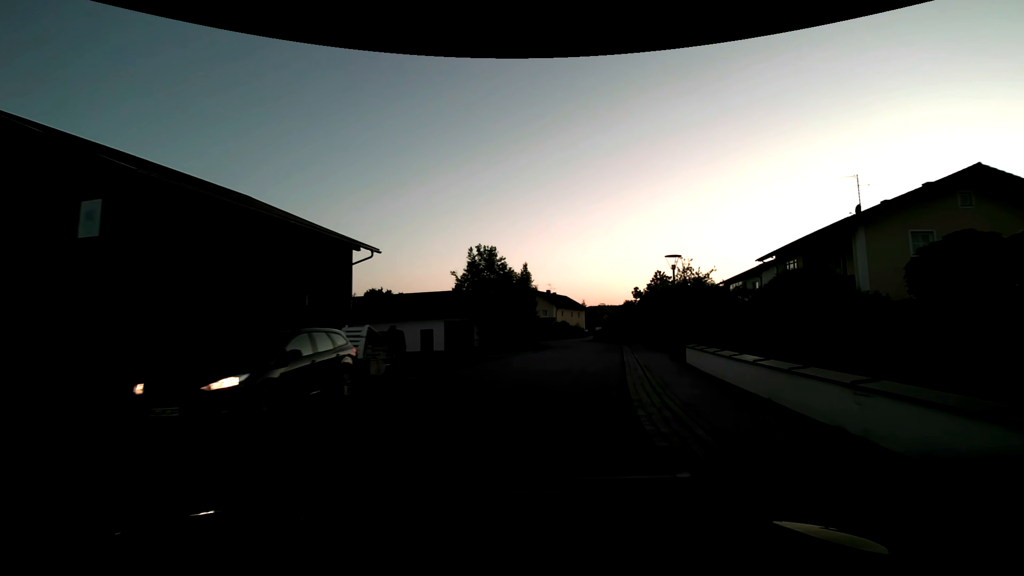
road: secondary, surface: asphalt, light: Dusk
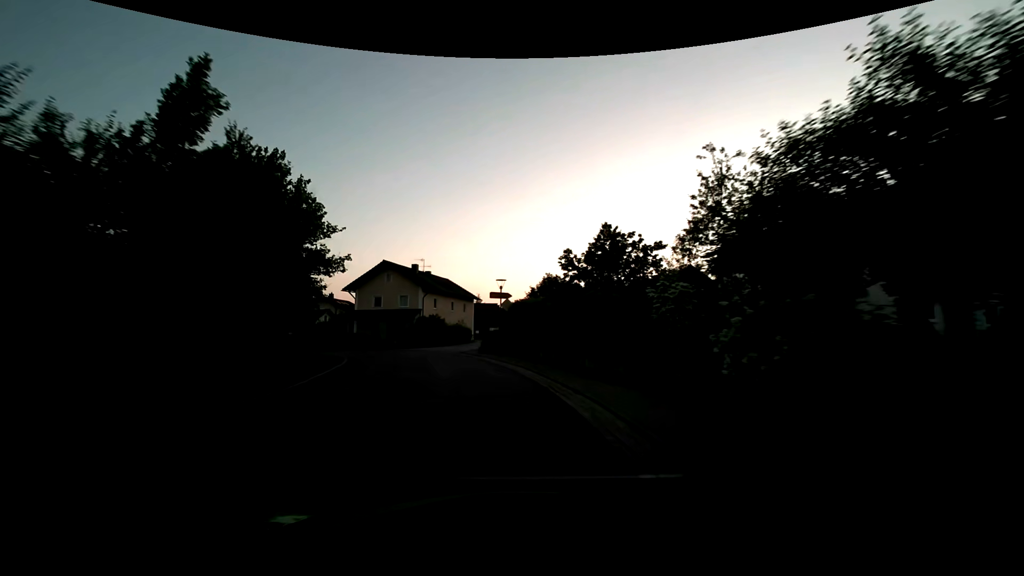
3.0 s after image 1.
(+5.4, +32.8) m; +12°
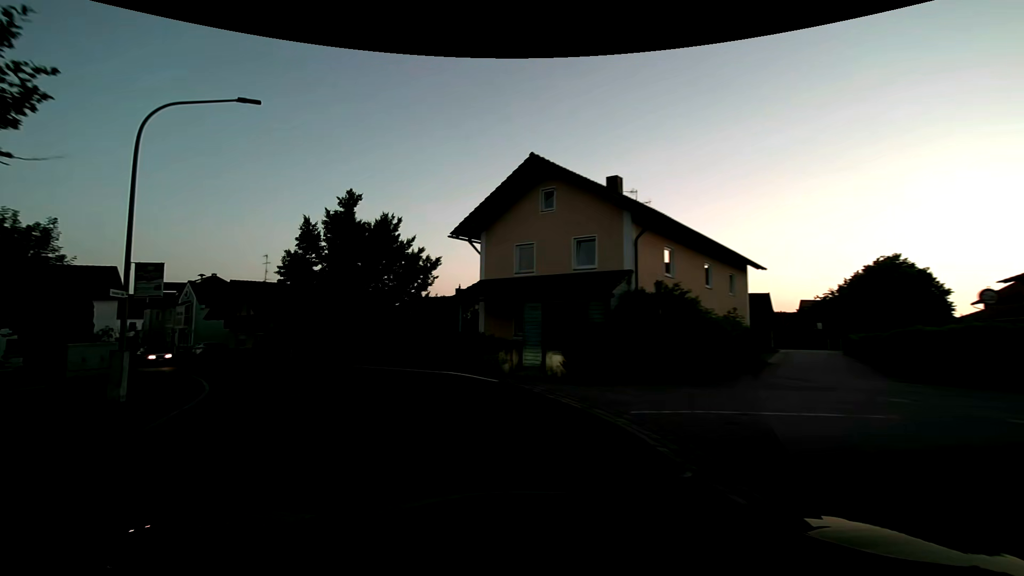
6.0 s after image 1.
(-4.7, +30.1) m; -24°
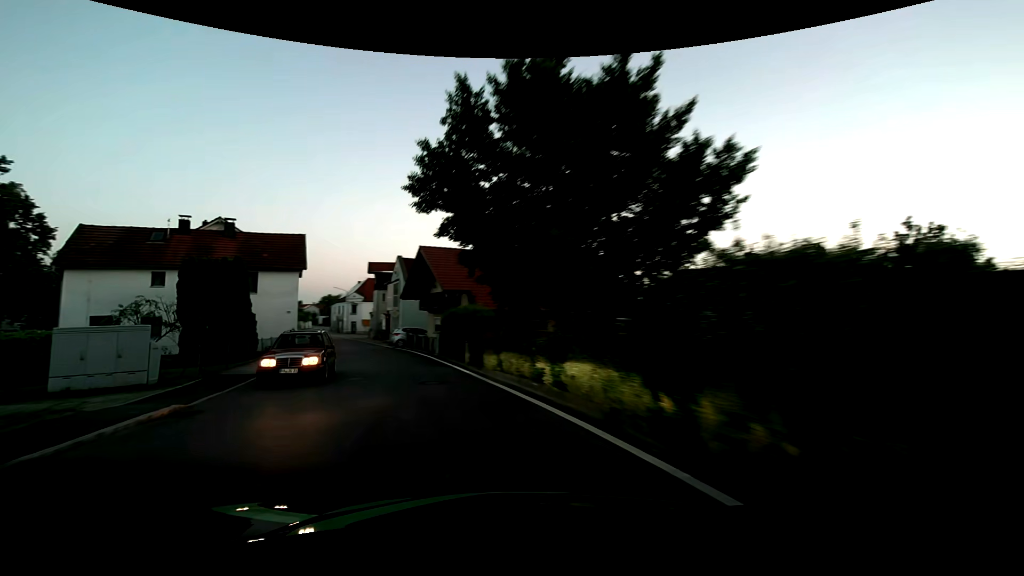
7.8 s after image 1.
(-4.0, +17.0) m; -27°
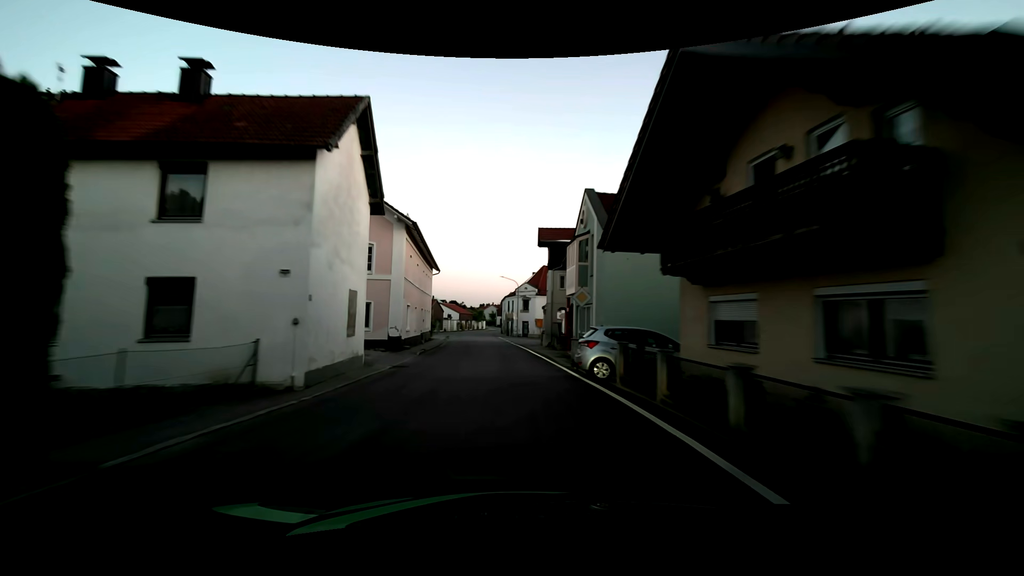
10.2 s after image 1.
(-5.5, +24.0) m; -21°
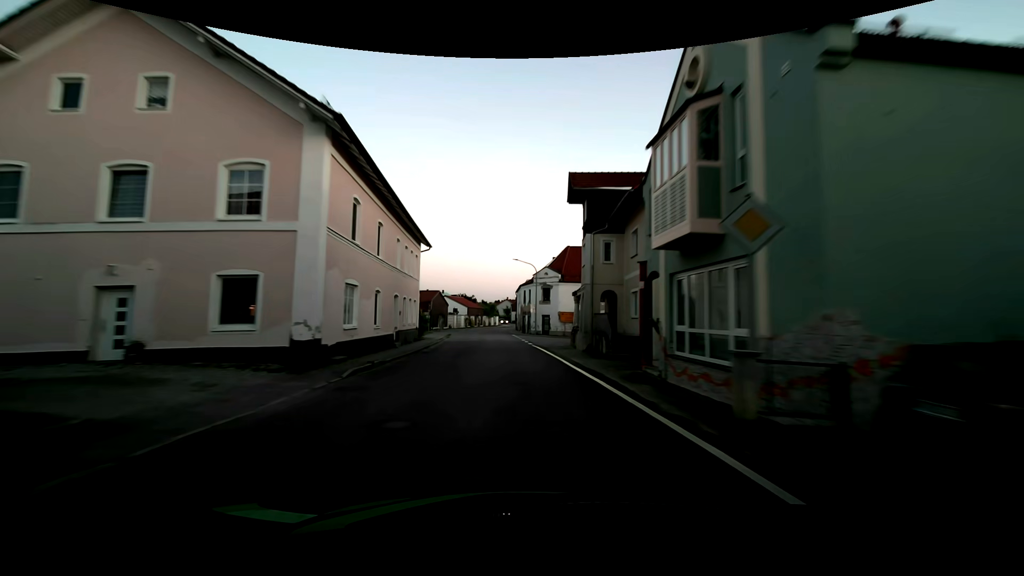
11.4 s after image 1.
(-0.2, +13.6) m; -2°
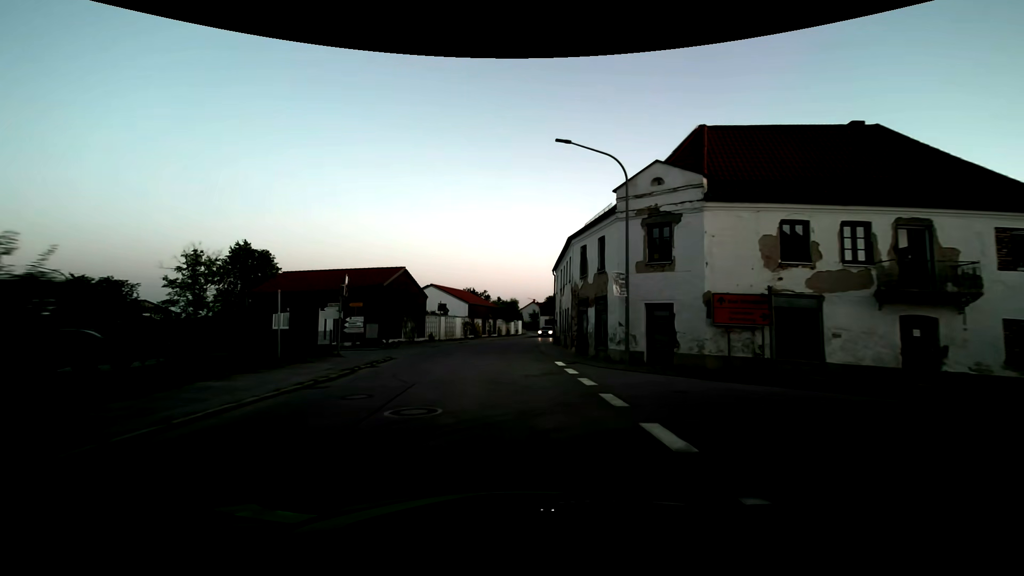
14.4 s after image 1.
(-1.0, +35.4) m; -3°
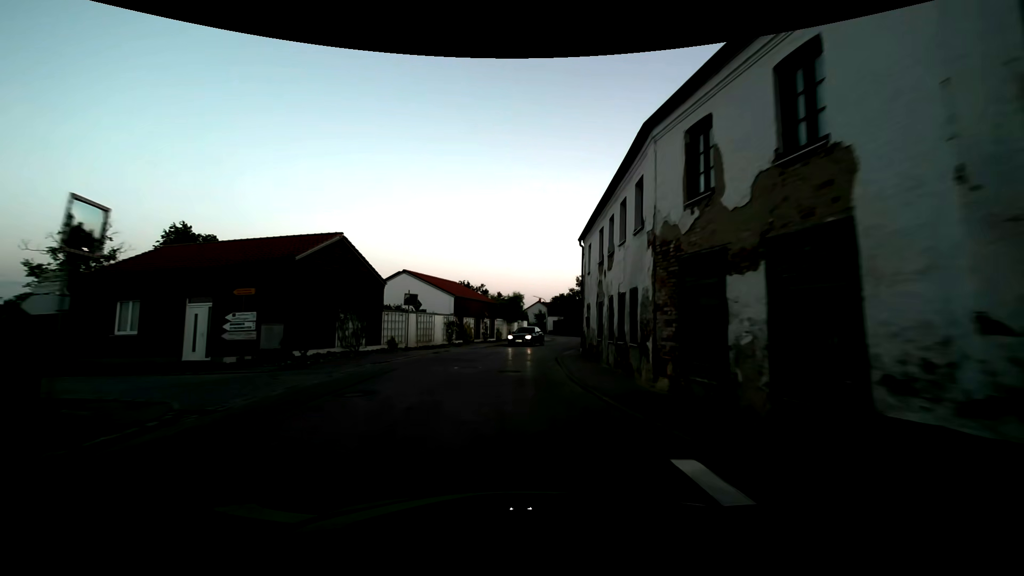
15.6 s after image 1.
(-0.2, +14.1) m; -1°
(0, +10) (0, +20) (+1, +30) (+4, +40) (+6, +49) (+8, +59) (+8, +69) (+7, +79) (+5, +89) (+2, +98) m
